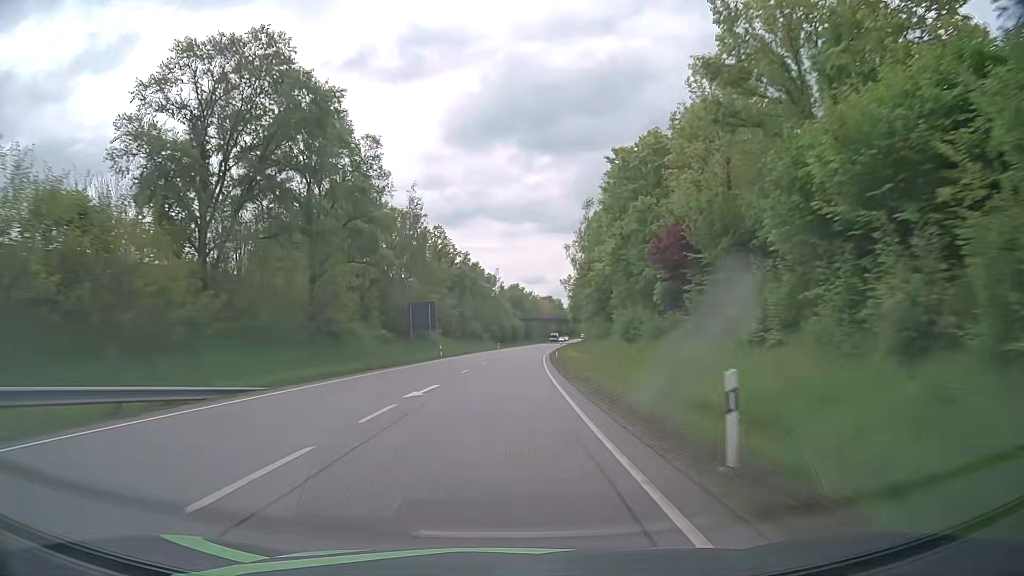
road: primary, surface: asphalt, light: Day
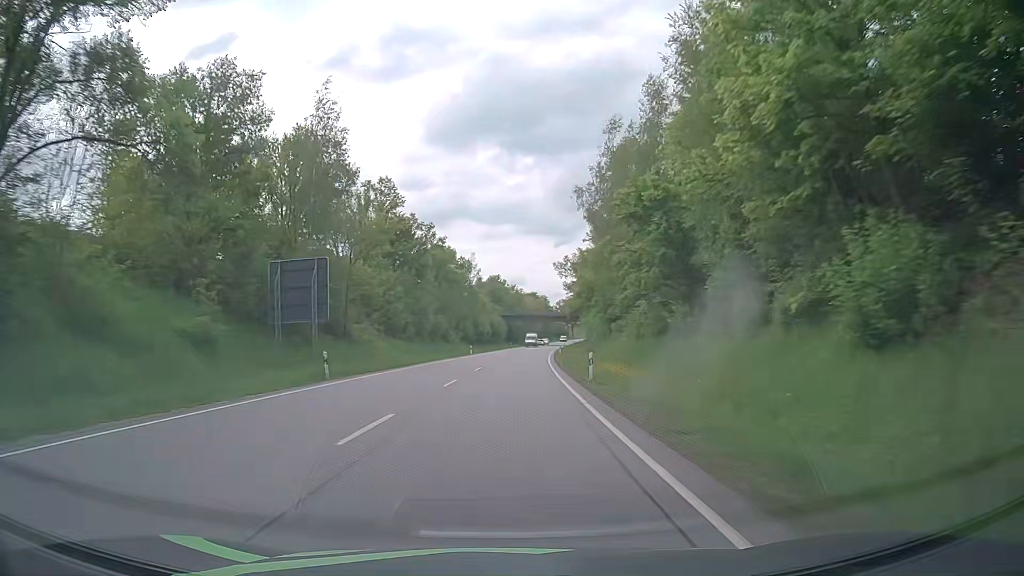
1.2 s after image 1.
(+0.5, +32.7) m; +2°
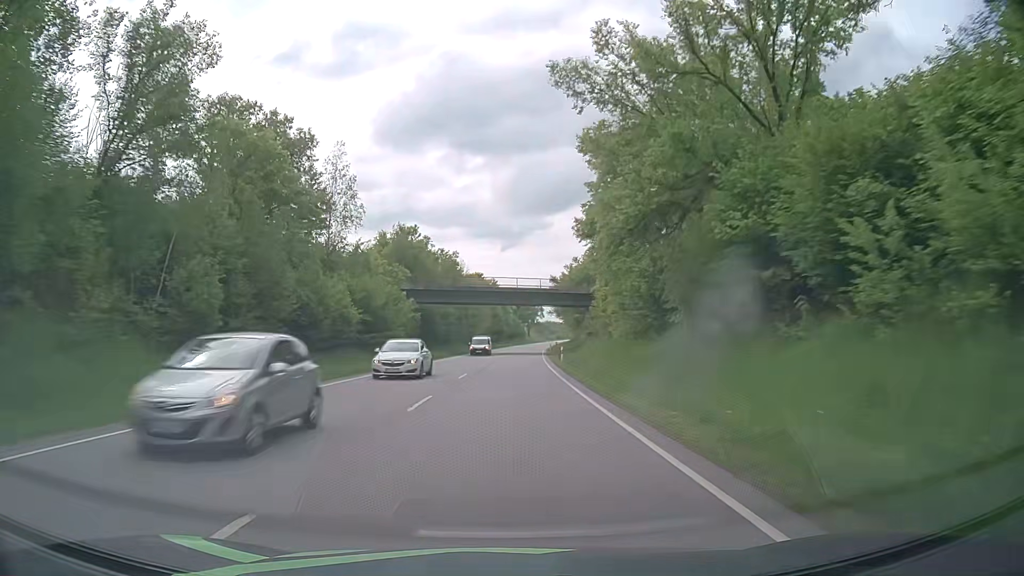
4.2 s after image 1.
(+3.1, +79.3) m; +4°
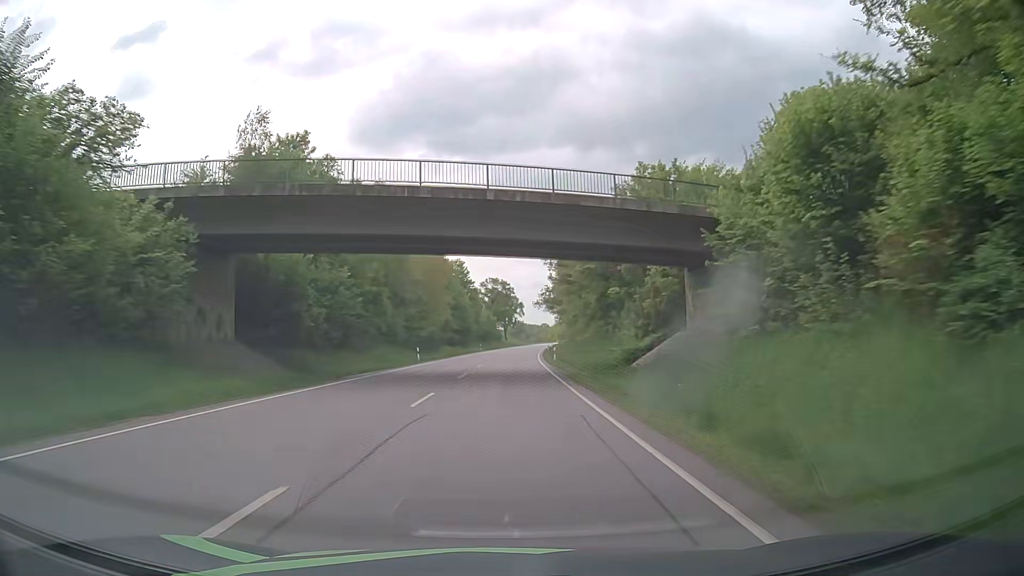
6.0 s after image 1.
(+1.0, +46.9) m; +2°
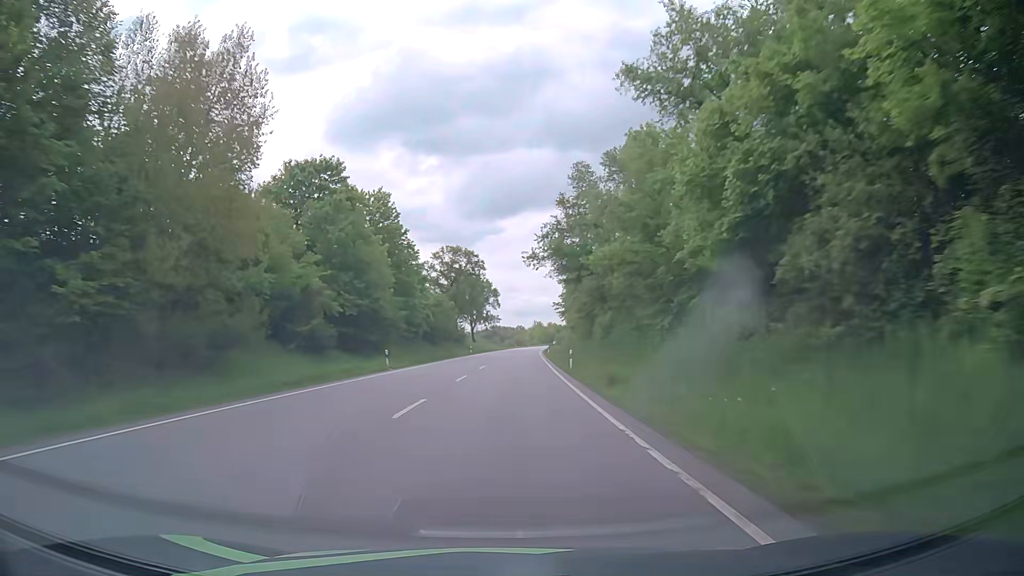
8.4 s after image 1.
(+1.3, +62.0) m; +2°
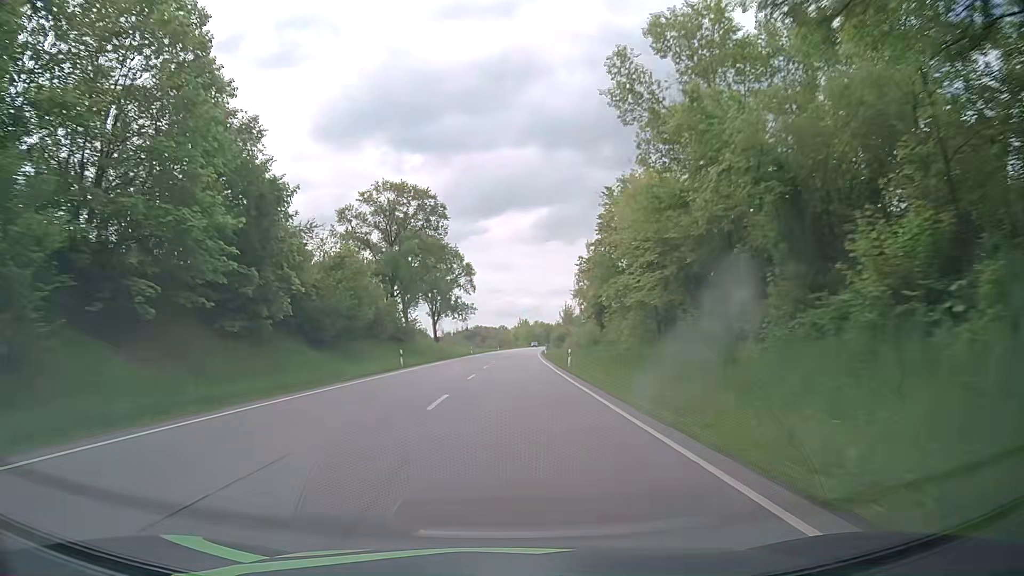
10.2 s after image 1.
(+0.7, +46.1) m; +2°
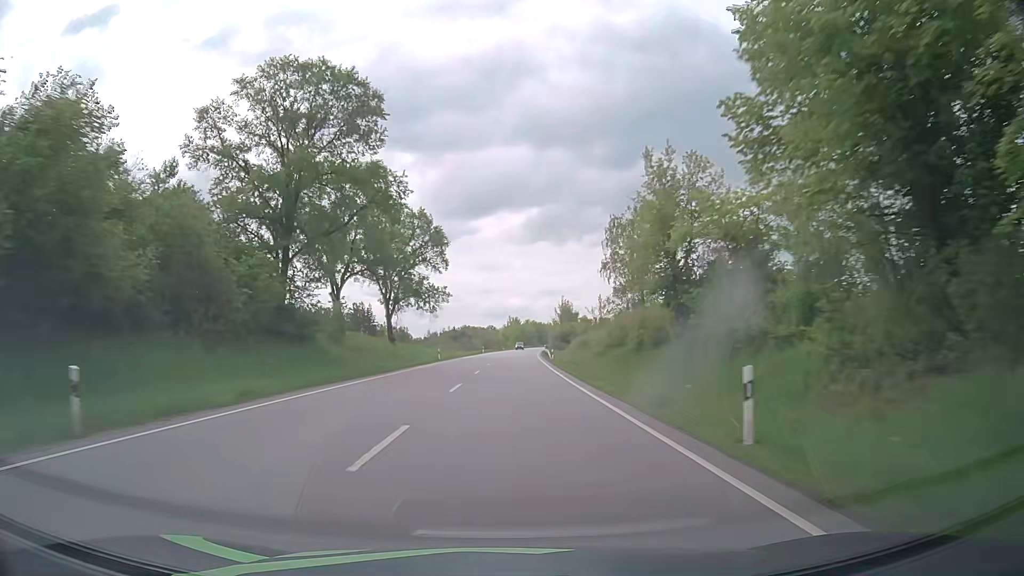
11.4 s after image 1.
(+0.3, +30.7) m; +1°
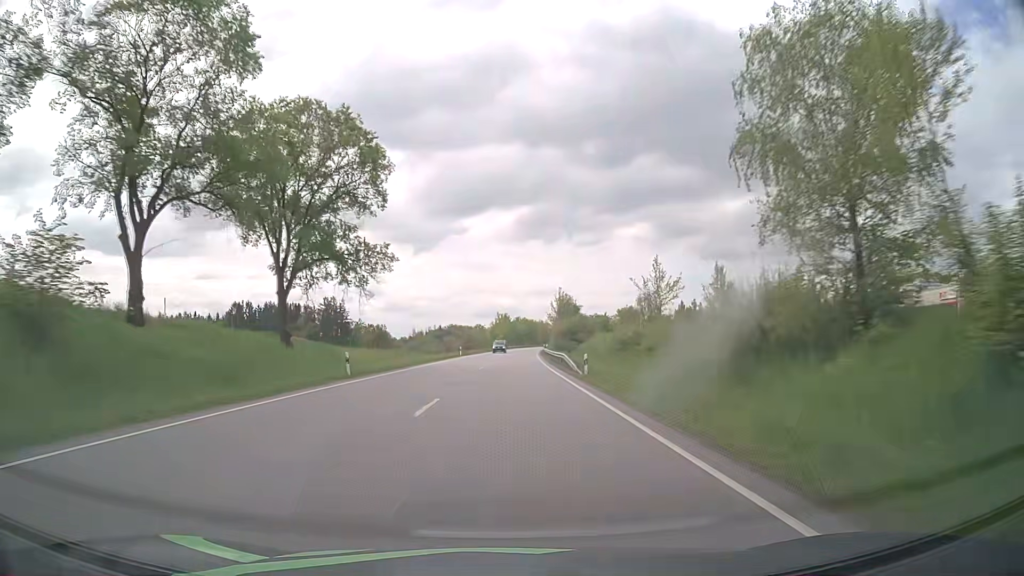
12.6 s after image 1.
(+0.2, +30.7) m; +1°
(0, +10) (0, +20) (0, +30) (0, +40) (+1, +50) (+1, +60) (+1, +70) (+2, +80) (+2, +90) (+3, +100) m
